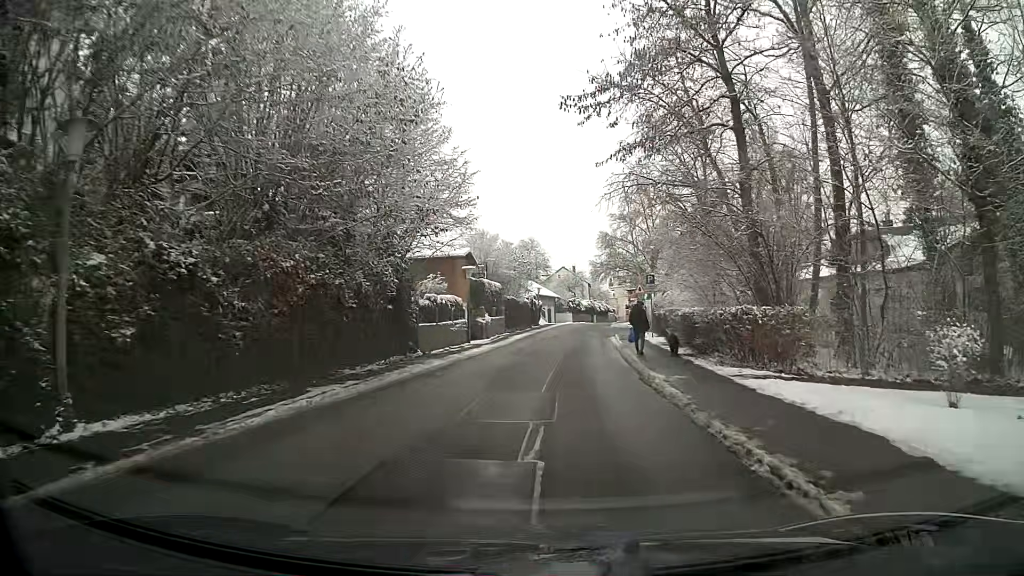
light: Day
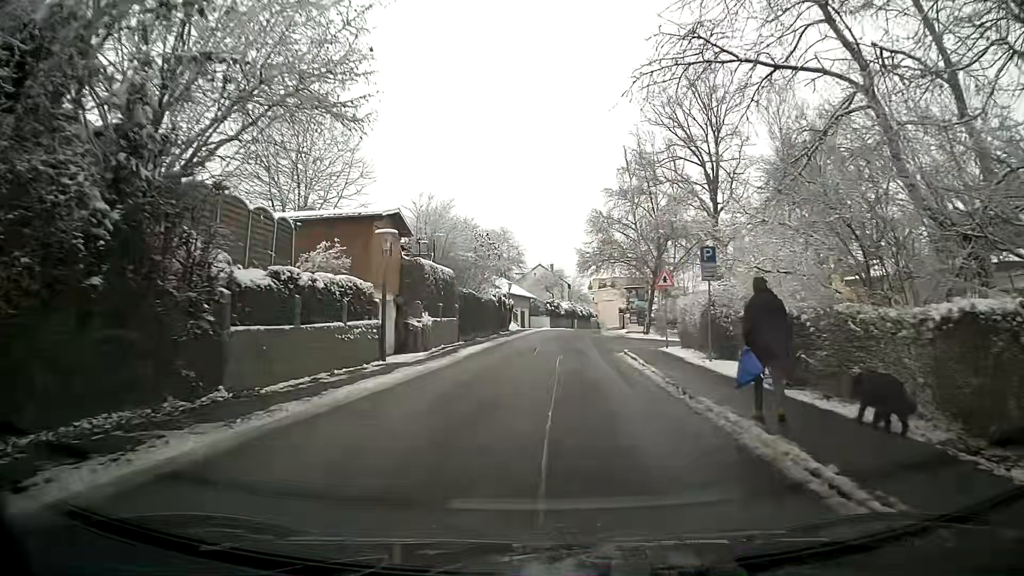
(+0.5, +14.5) m; +3°
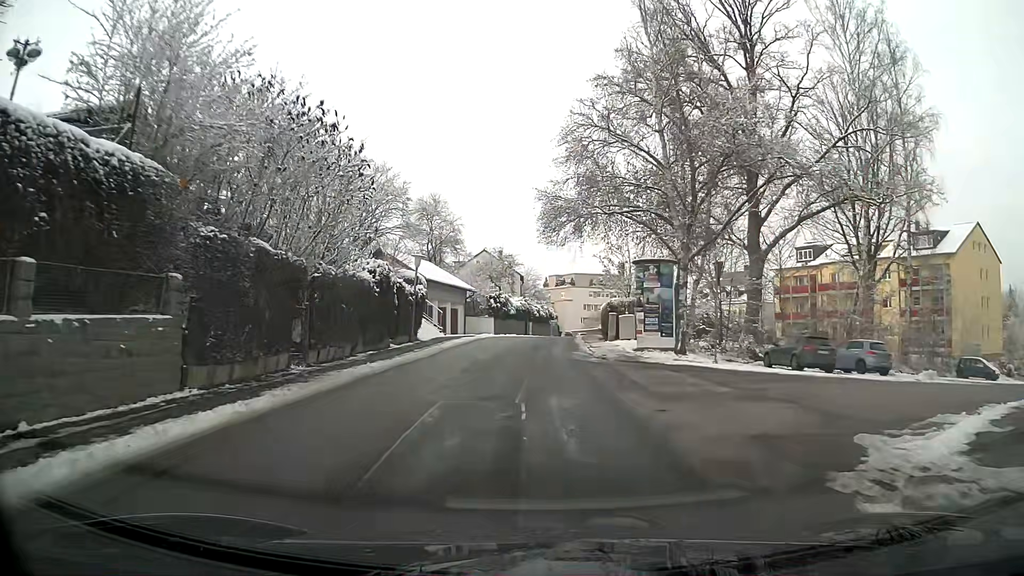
(+1.0, +23.1) m; +4°
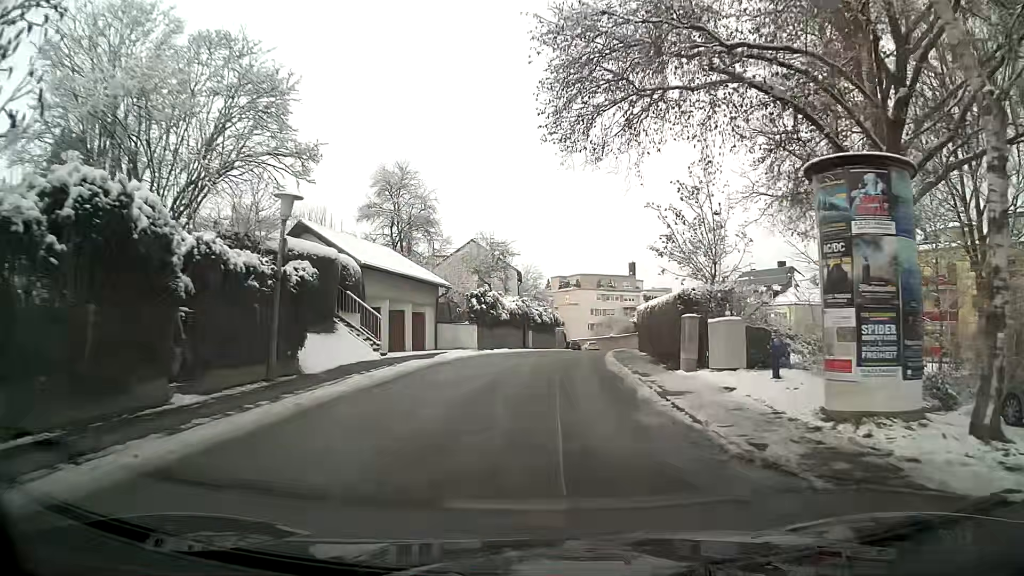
(-0.1, +16.0) m; 0°
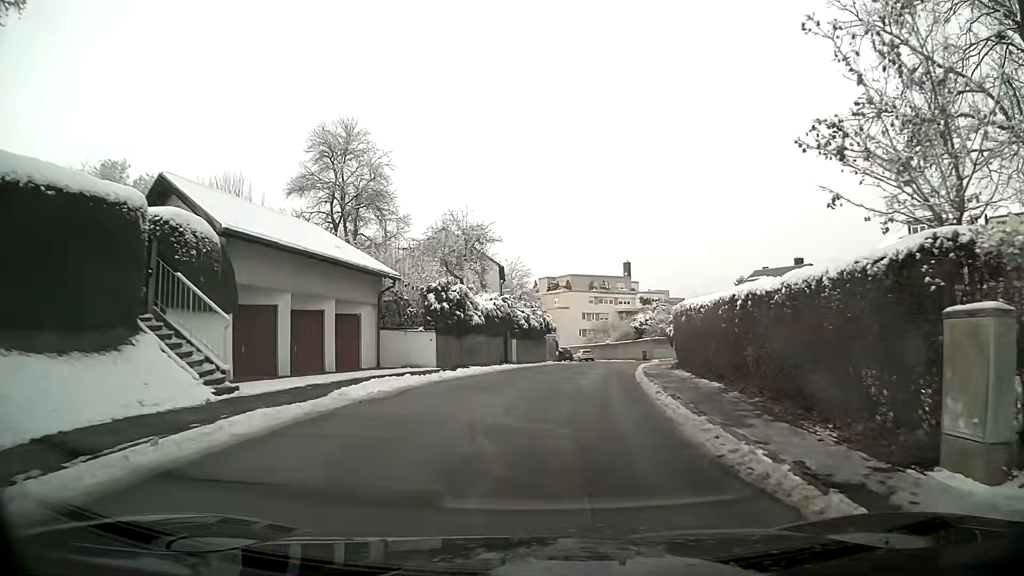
(+0.1, +11.5) m; +2°
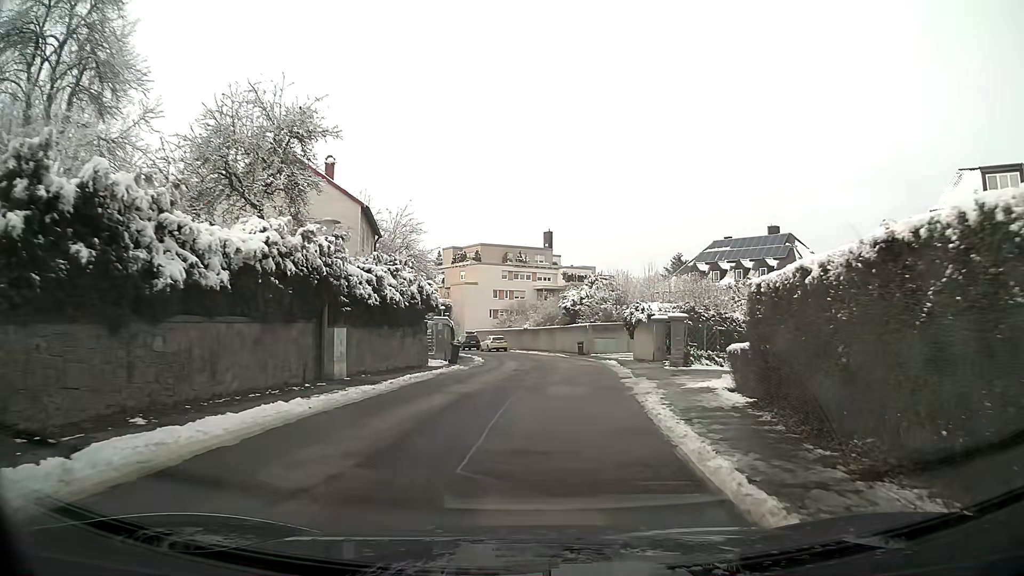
(+1.3, +19.6) m; +7°
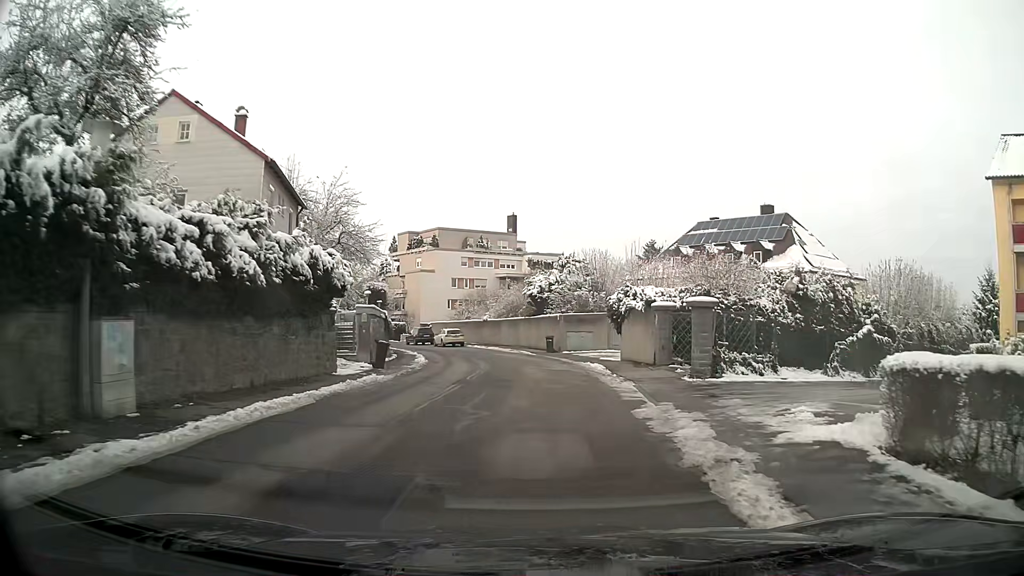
(+0.2, +8.2) m; +3°
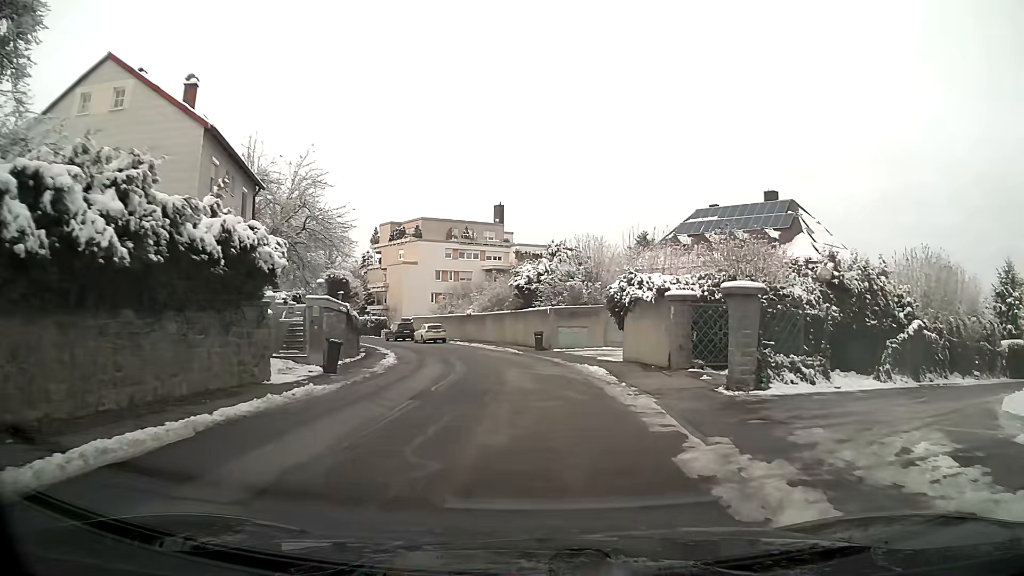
(0.0, +4.1) m; +1°
(0, +10) (-1, +20) (-2, +30) (-4, +40) (-9, +48) (-14, +57) (-18, +66) (-22, +75) (-28, +83) (-34, +91) m
